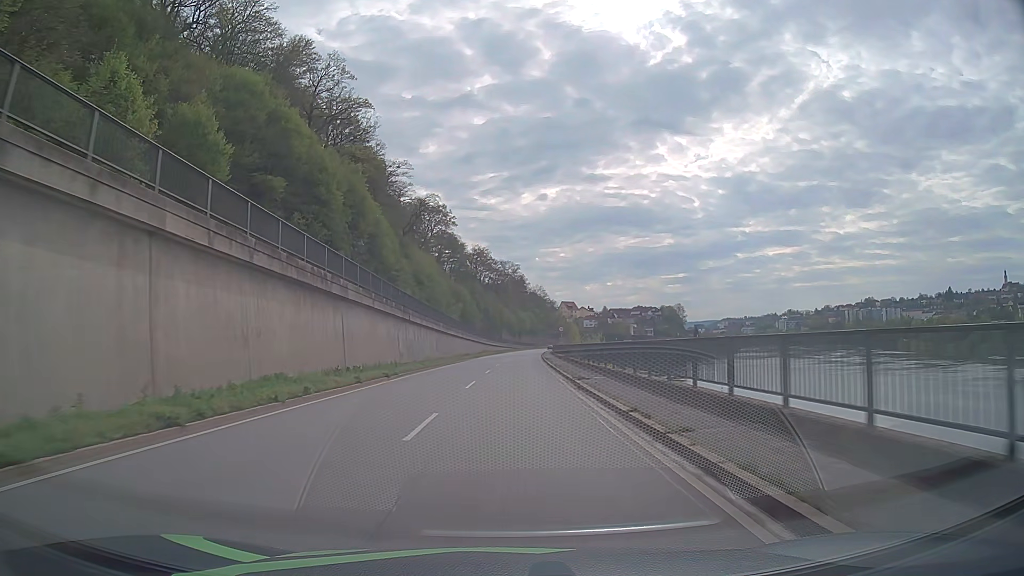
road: primary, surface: asphalt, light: Day
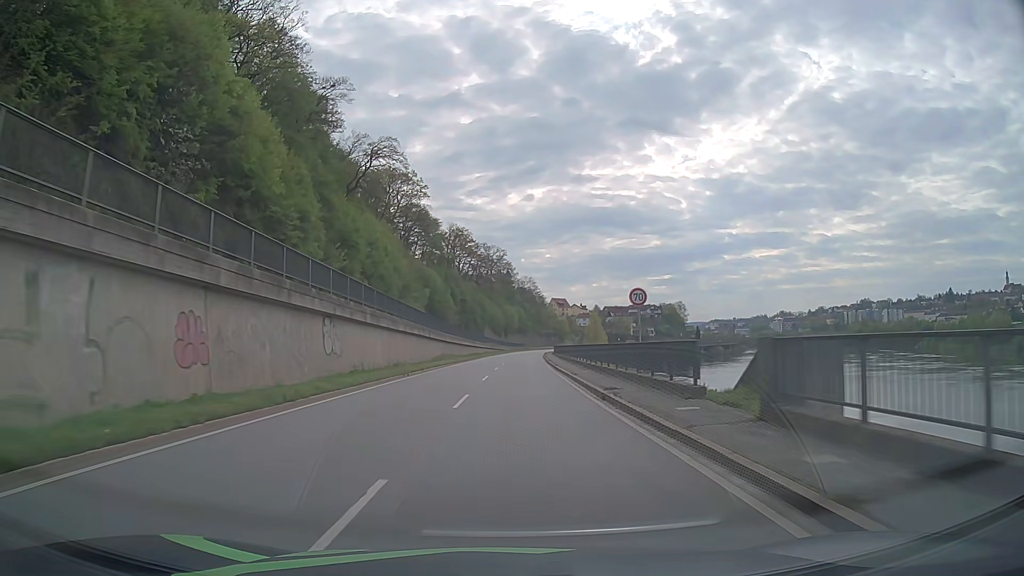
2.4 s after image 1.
(+0.6, +42.9) m; +1°
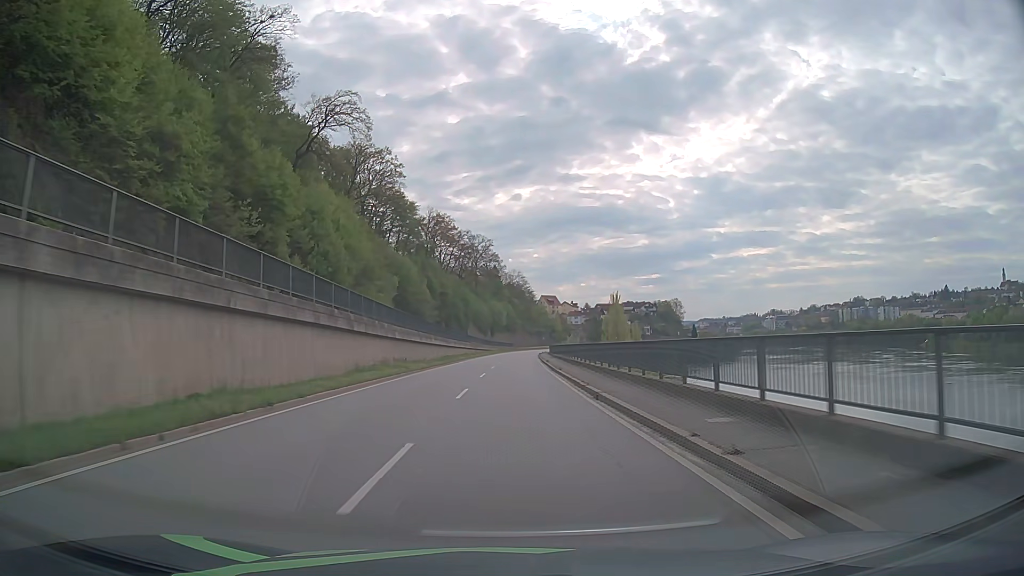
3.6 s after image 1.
(+0.2, +21.5) m; +1°
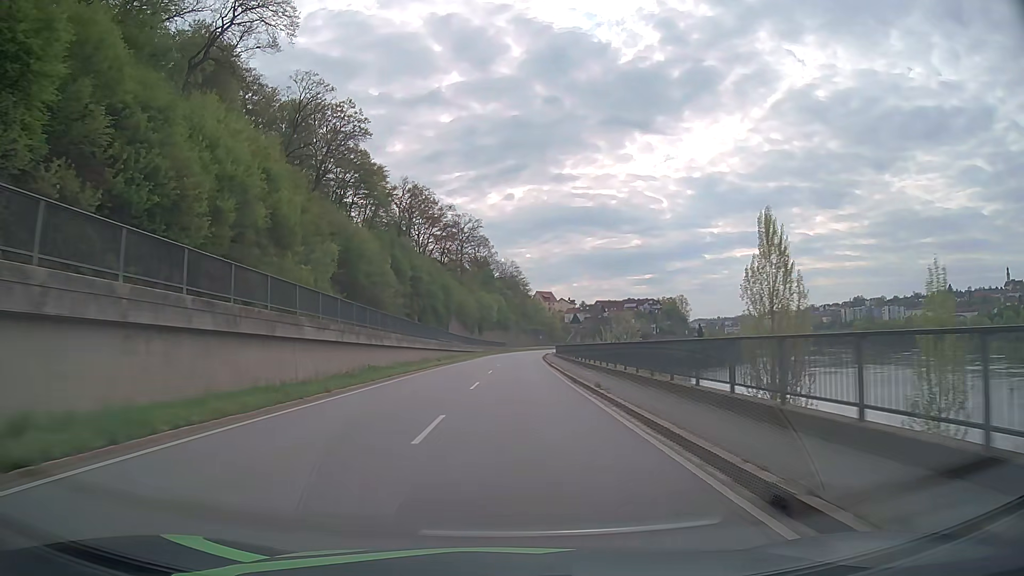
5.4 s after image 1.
(+0.1, +32.2) m; +1°
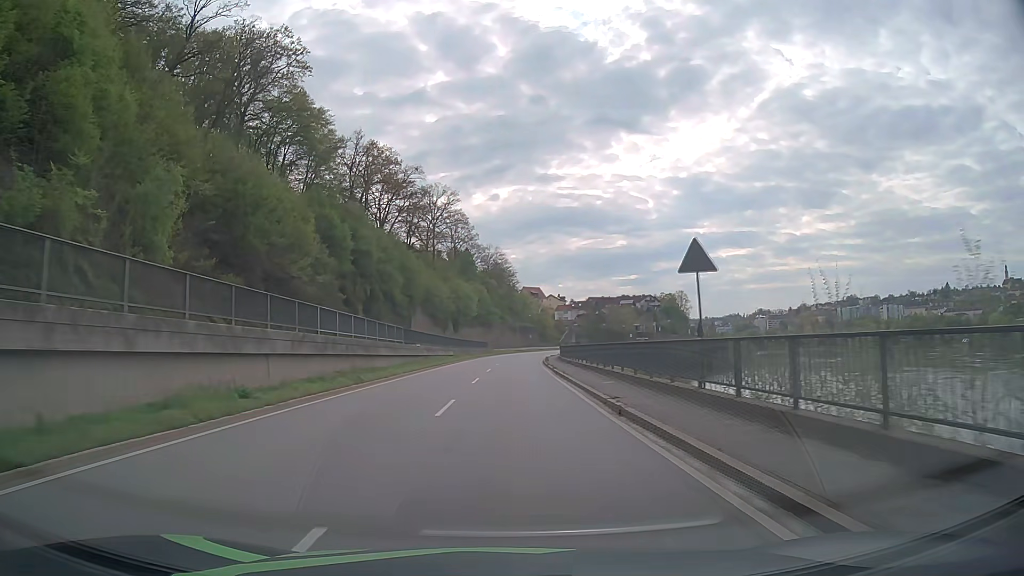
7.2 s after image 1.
(+0.3, +32.2) m; +1°
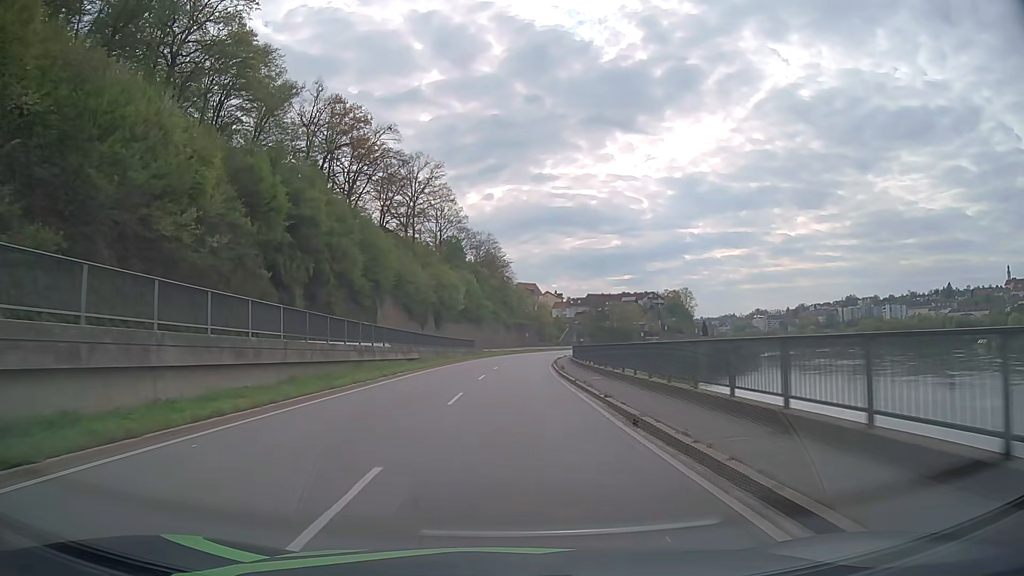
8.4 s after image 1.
(+0.1, +21.5) m; 0°
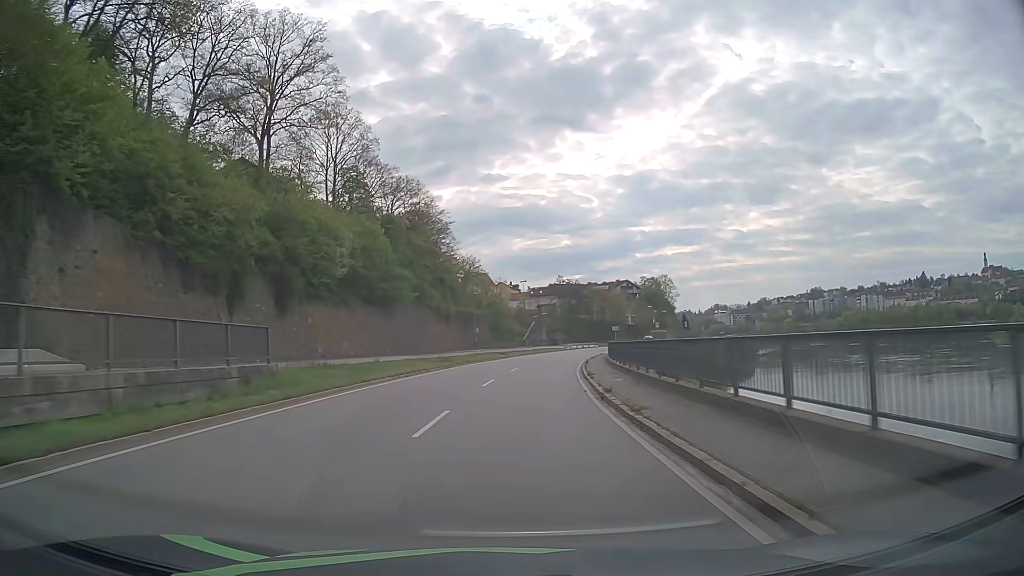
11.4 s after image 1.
(+1.8, +53.7) m; +4°
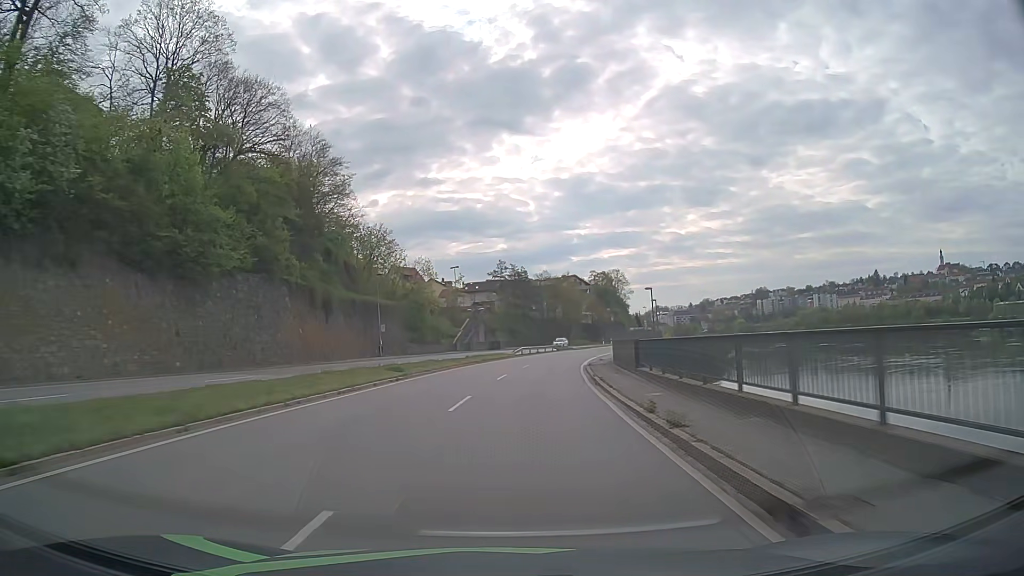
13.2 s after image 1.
(+1.3, +32.3) m; +5°
(0, +10) (+1, +20) (+2, +30) (+3, +40) (+4, +50) (+6, +60) (+8, +69) (+11, +79) (+13, +89) (+16, +98) m
